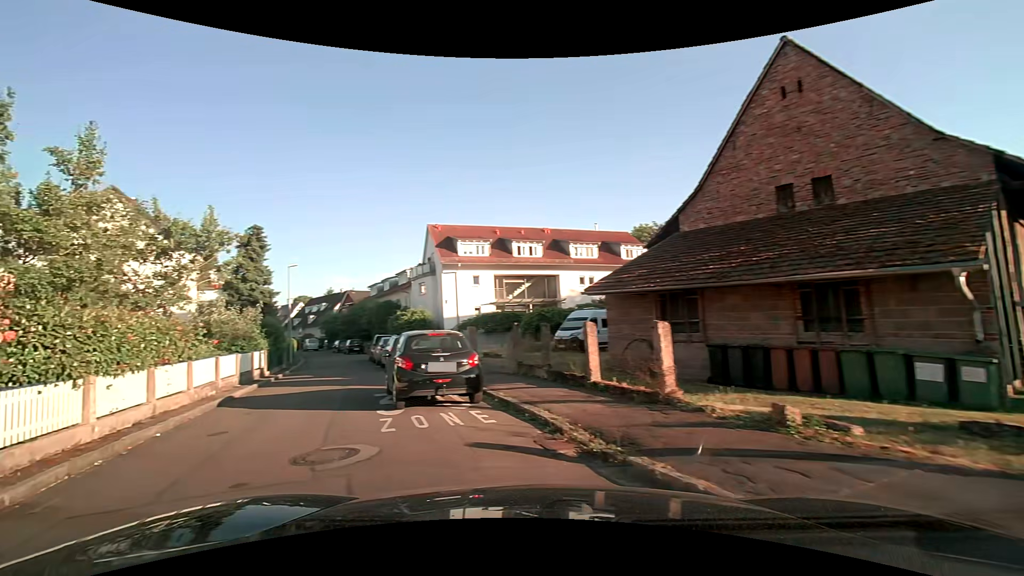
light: Day
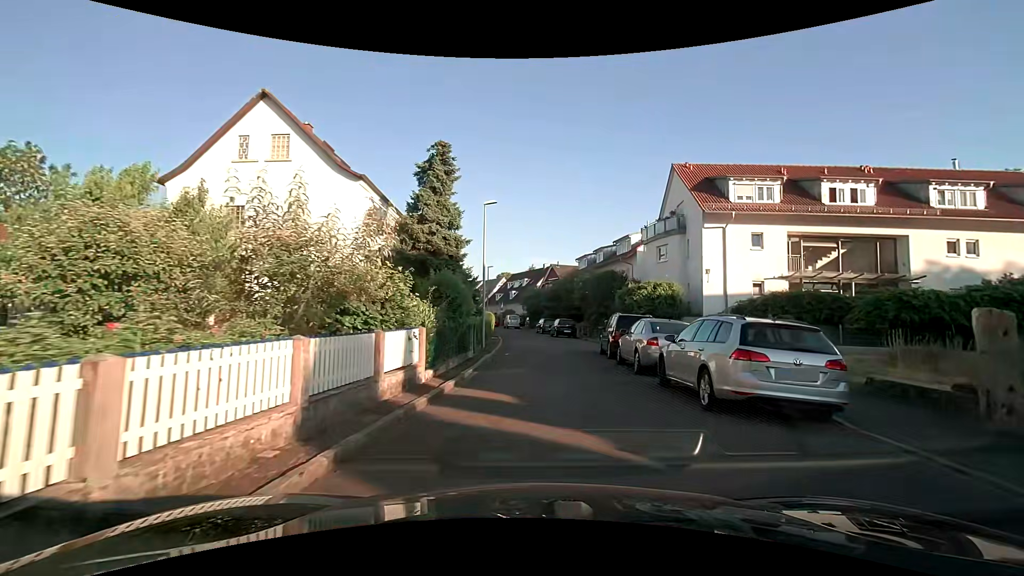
(-4.8, +13.1) m; -21°
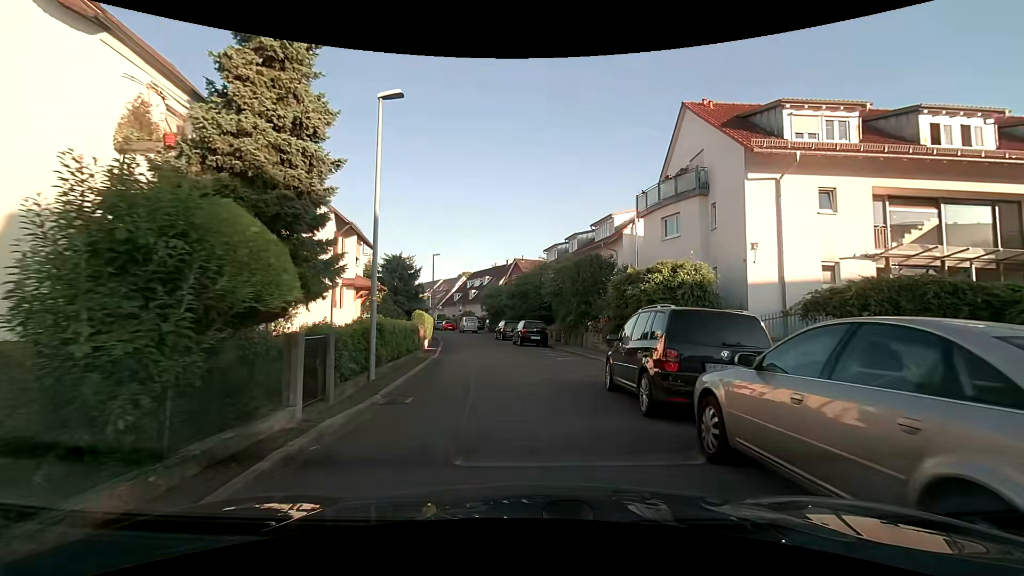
(+0.5, +10.7) m; +3°
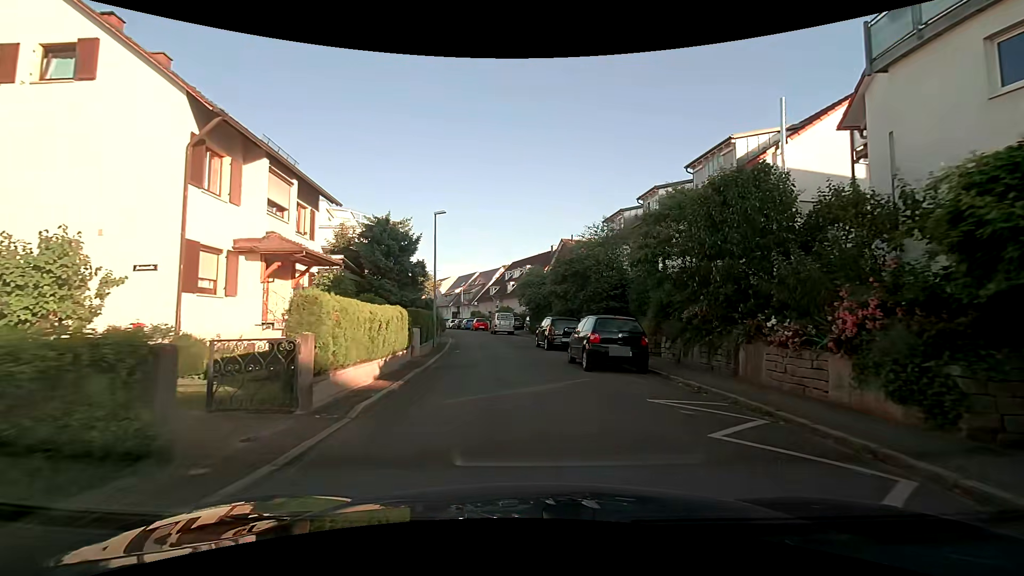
(-0.4, +14.9) m; -6°
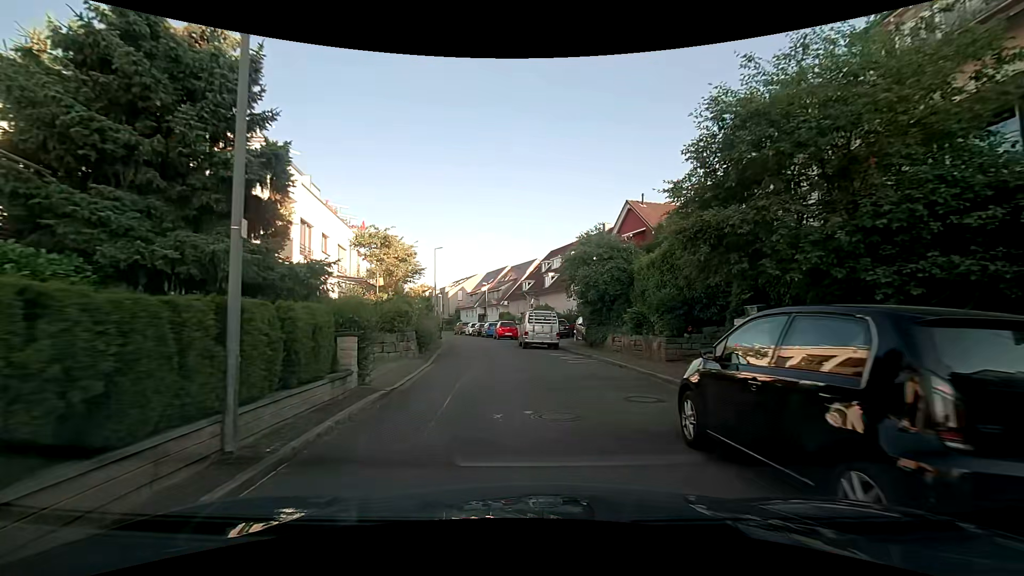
(-0.3, +18.6) m; -3°
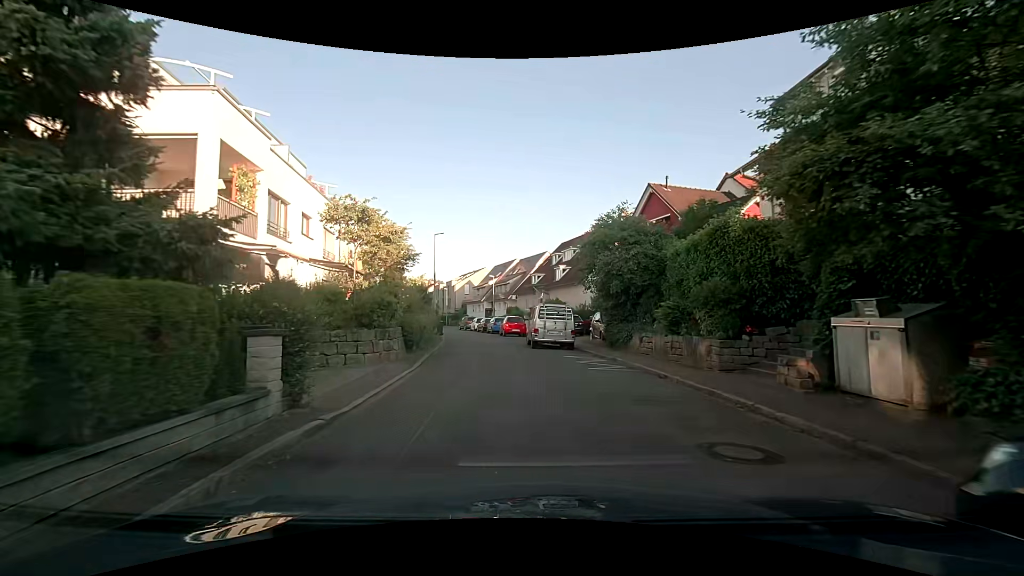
(0.0, +3.5) m; -2°
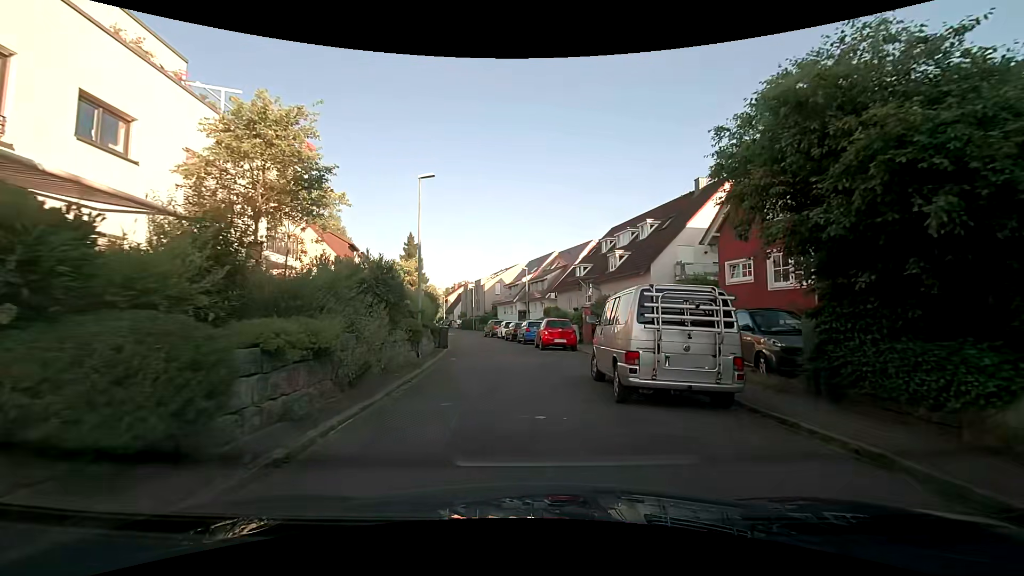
(-0.3, +13.2) m; -3°
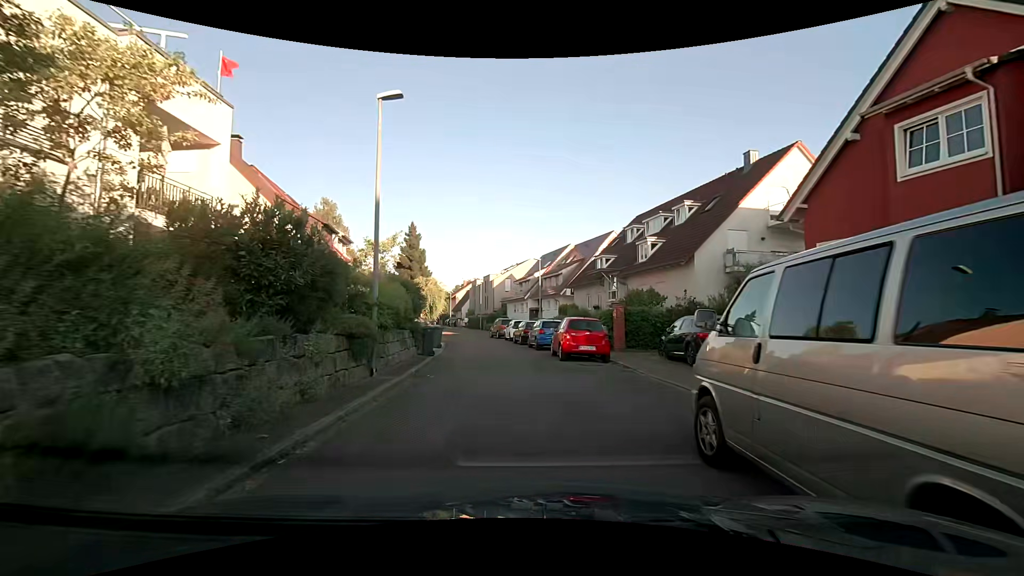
(-0.1, +6.3) m; -1°
